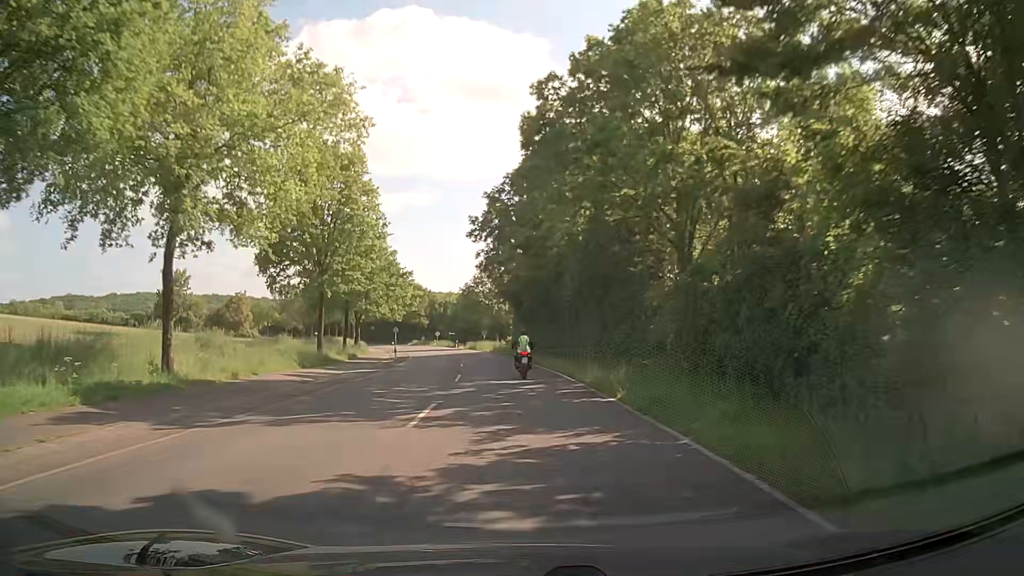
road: secondary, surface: asphalt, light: Day
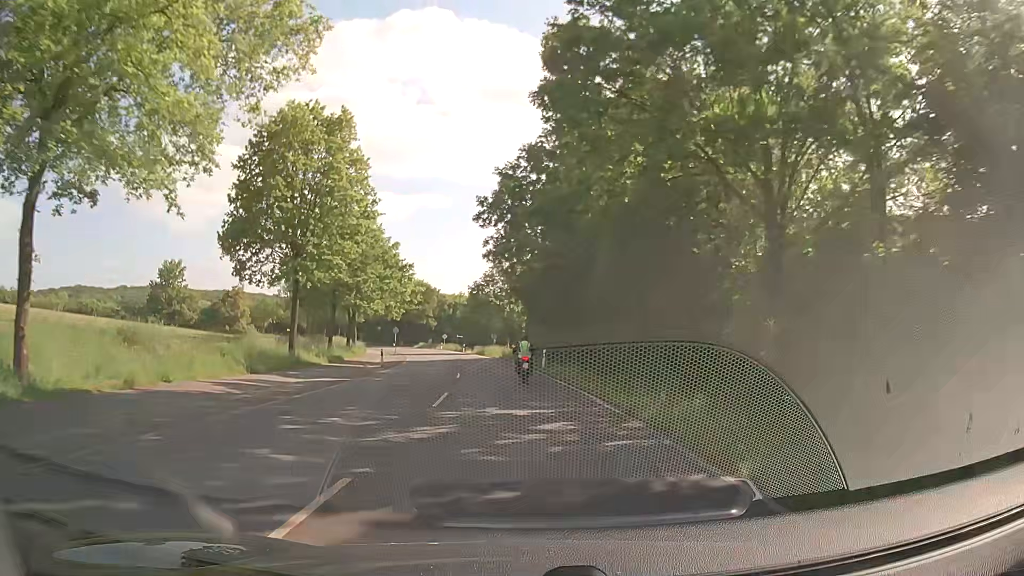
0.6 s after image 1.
(-0.3, +8.0) m; -3°
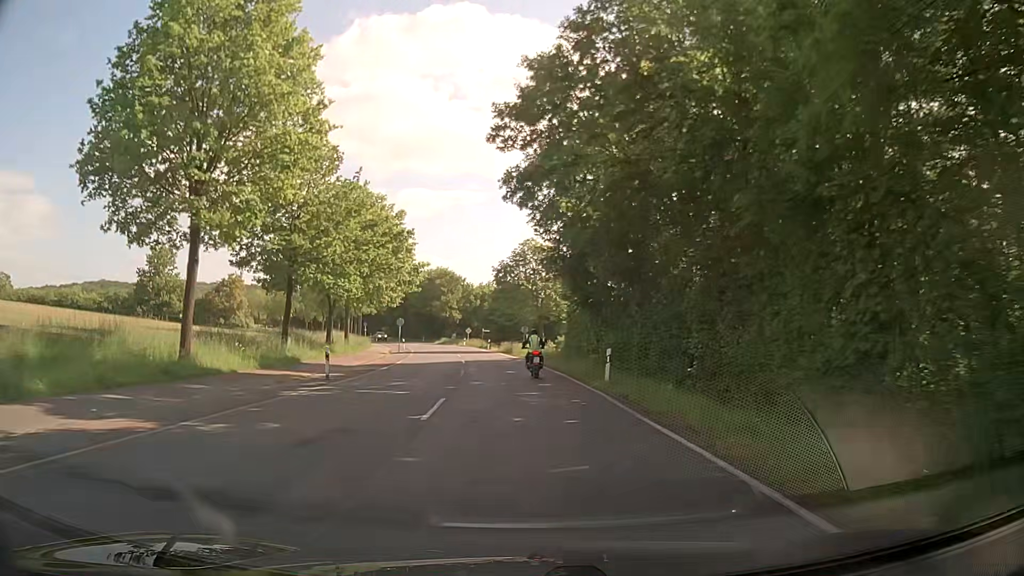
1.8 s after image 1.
(-0.3, +15.9) m; -2°
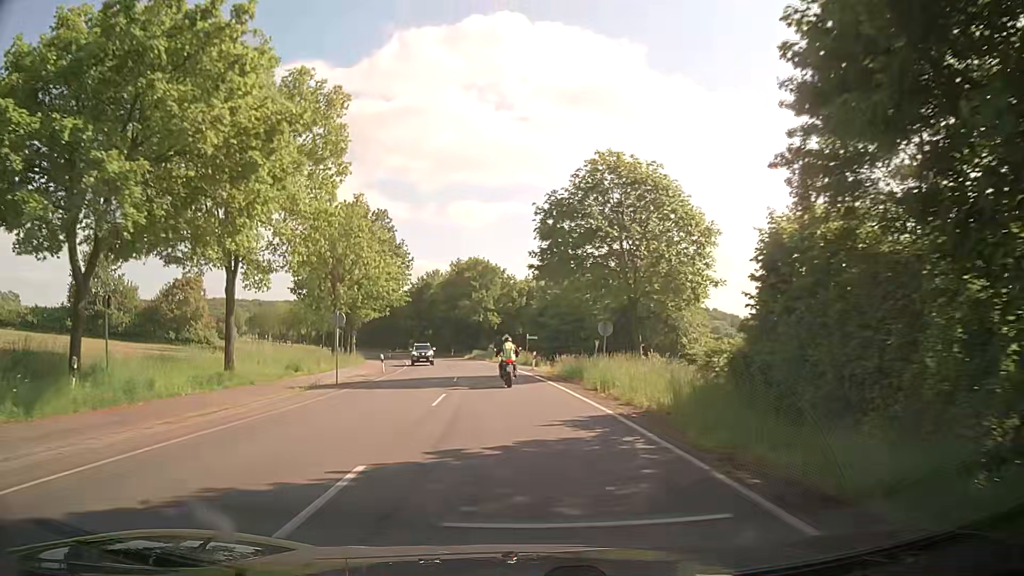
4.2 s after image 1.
(-1.3, +31.7) m; -5°
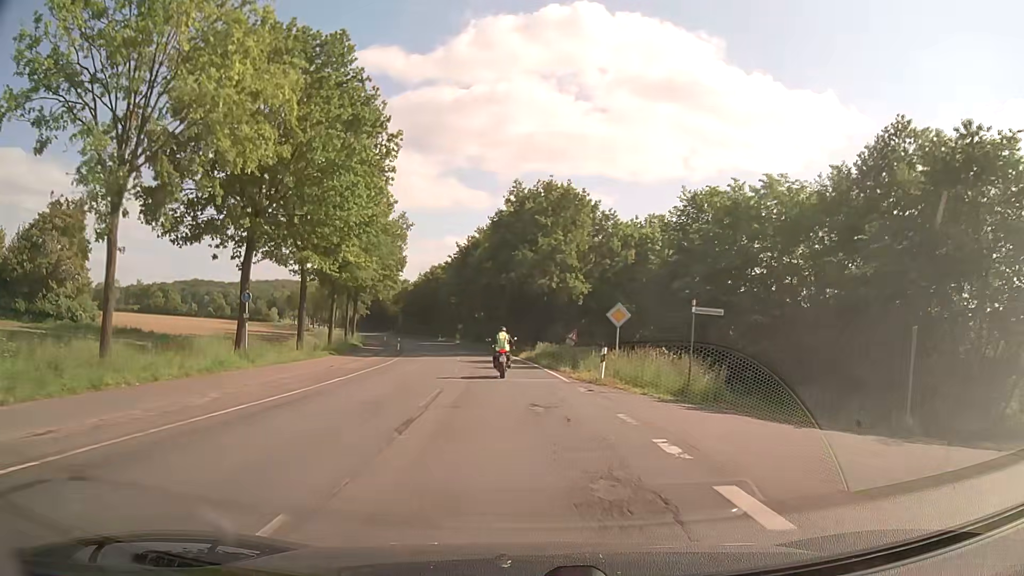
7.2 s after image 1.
(-2.4, +39.1) m; -7°
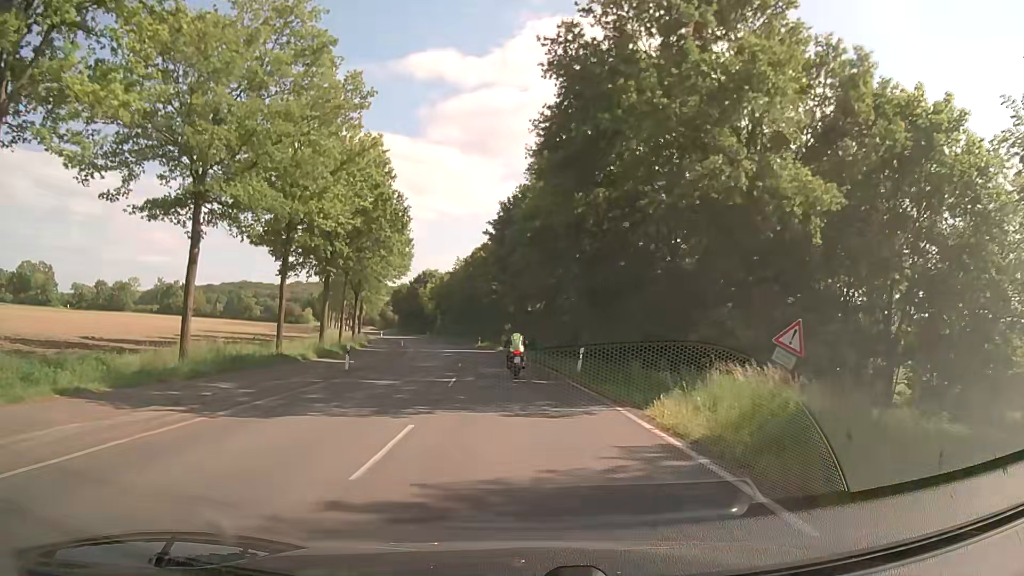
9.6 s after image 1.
(-1.3, +31.1) m; -5°
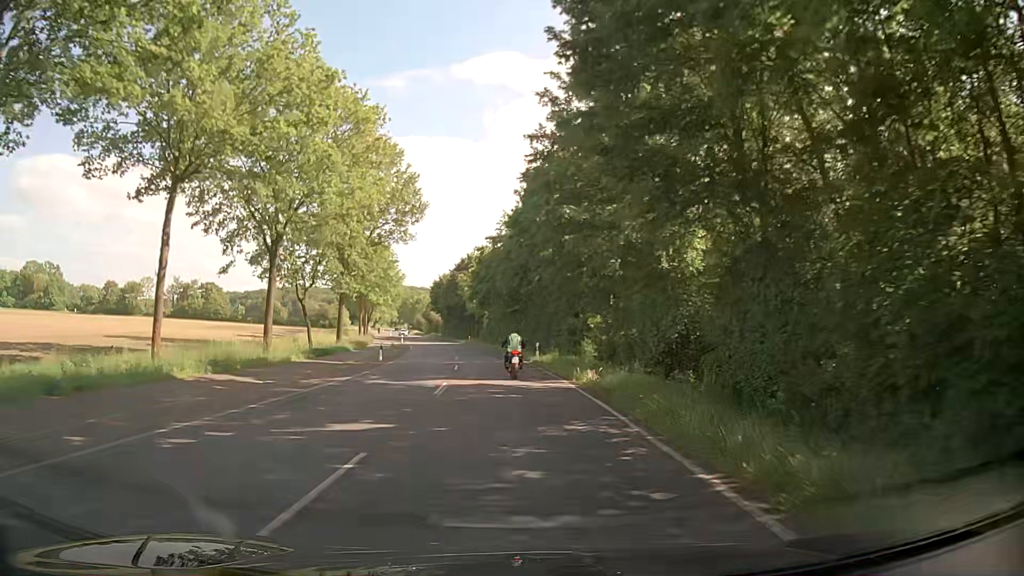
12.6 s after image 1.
(-2.2, +38.9) m; -6°
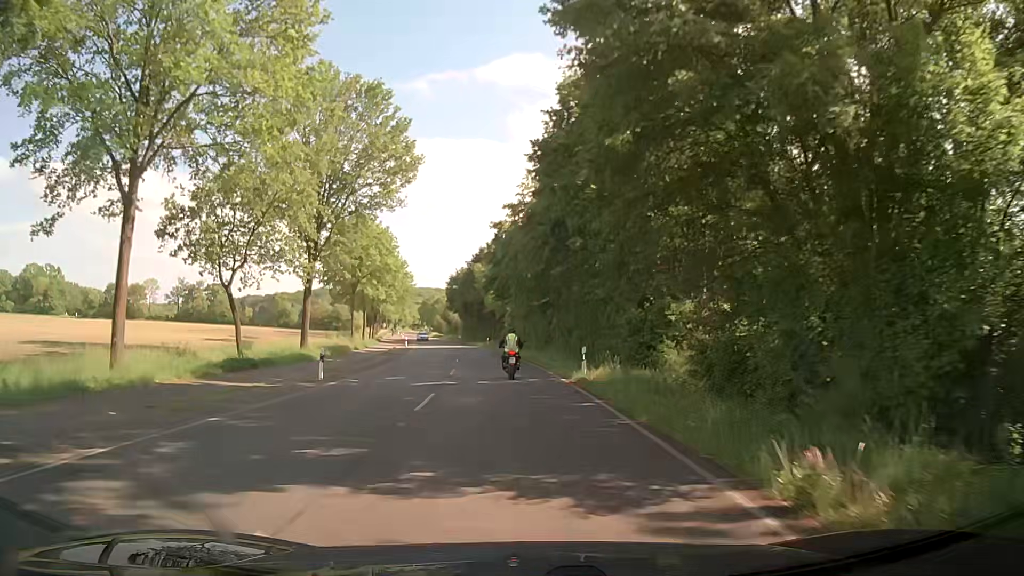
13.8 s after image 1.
(-0.4, +15.6) m; -1°
(0, +10) (-1, +20) (-2, +30) (-3, +40) (-4, +50) (-6, +60) (-7, +70) (-9, +79) (-11, +89) (-13, +99) m
